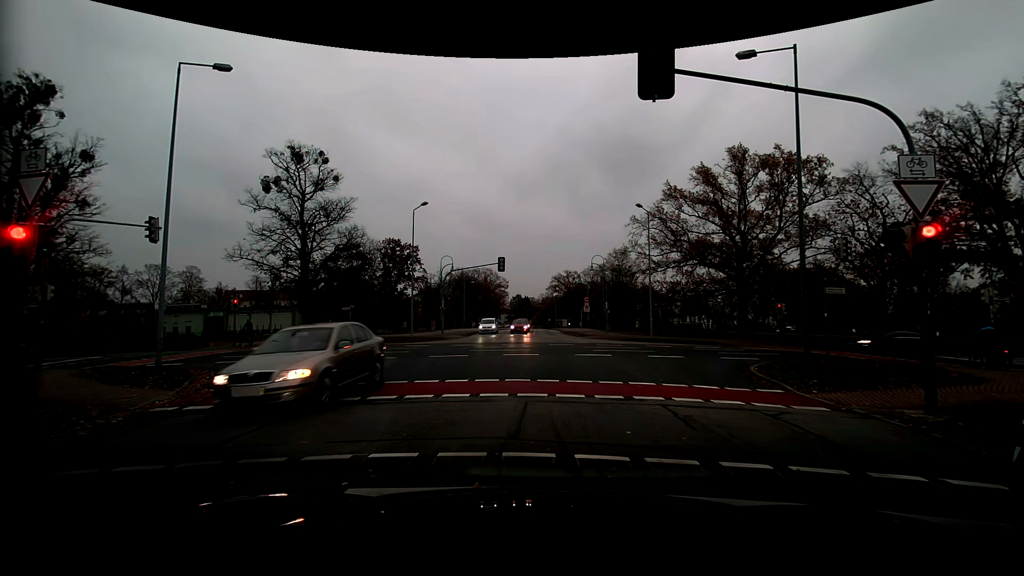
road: residential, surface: asphalt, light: Day
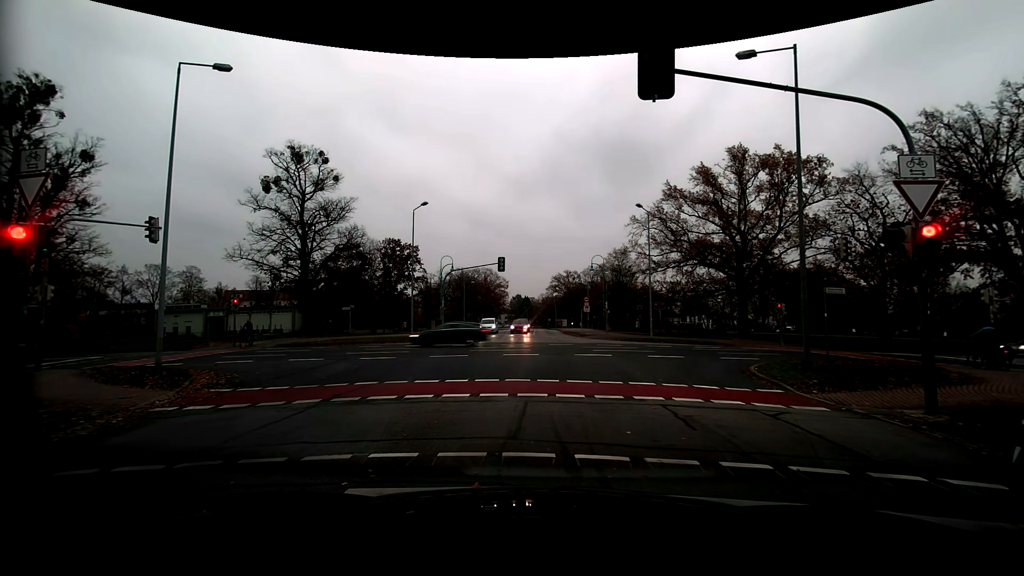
(0.0, 0.0) m; 0°
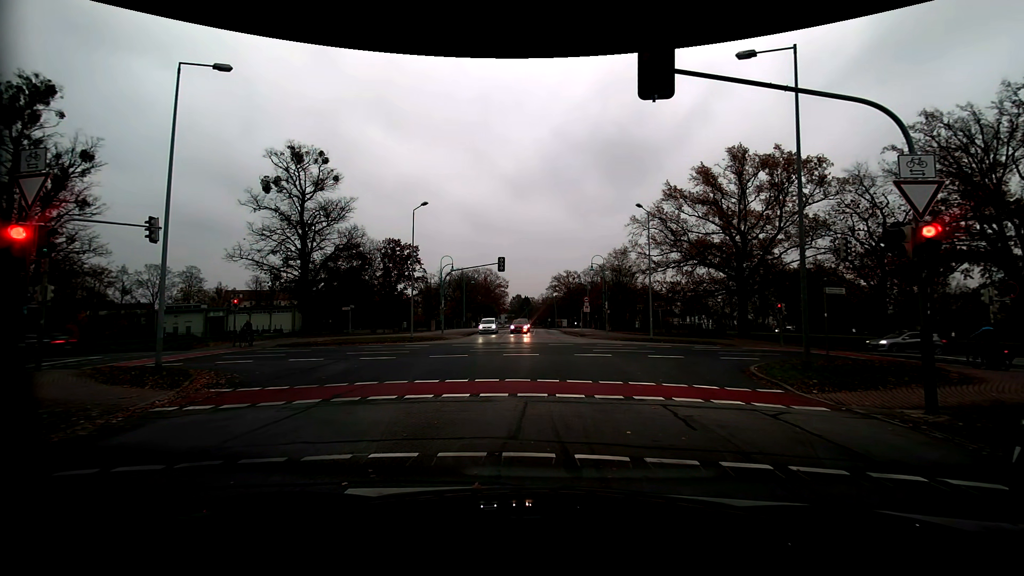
(0.0, 0.0) m; 0°
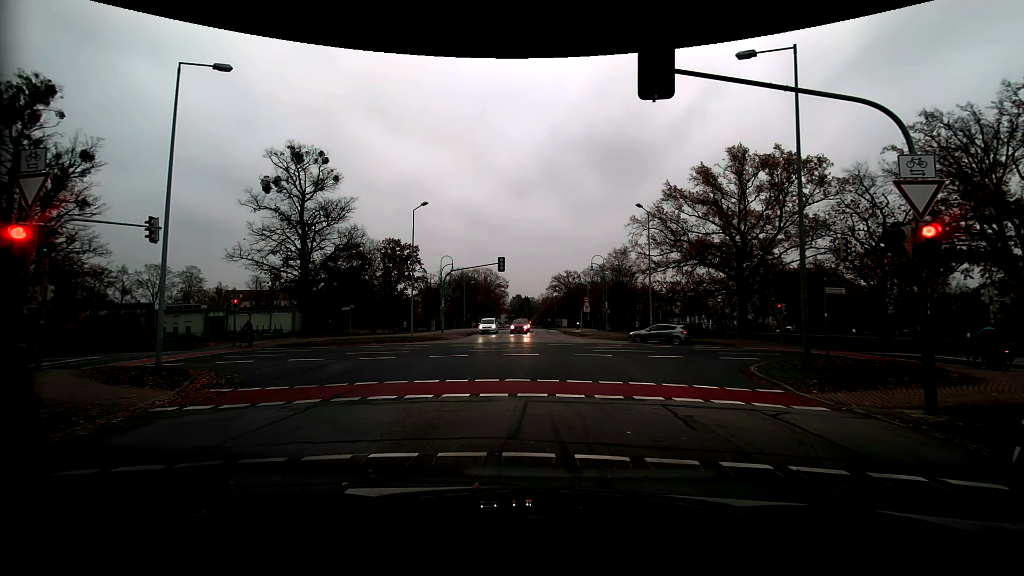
(0.0, 0.0) m; 0°
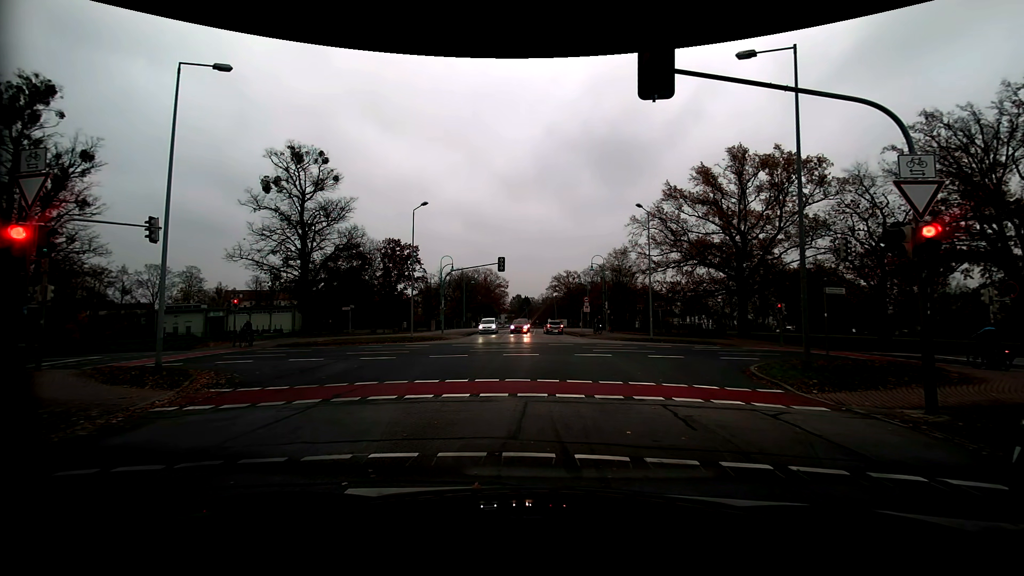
(0.0, 0.0) m; 0°
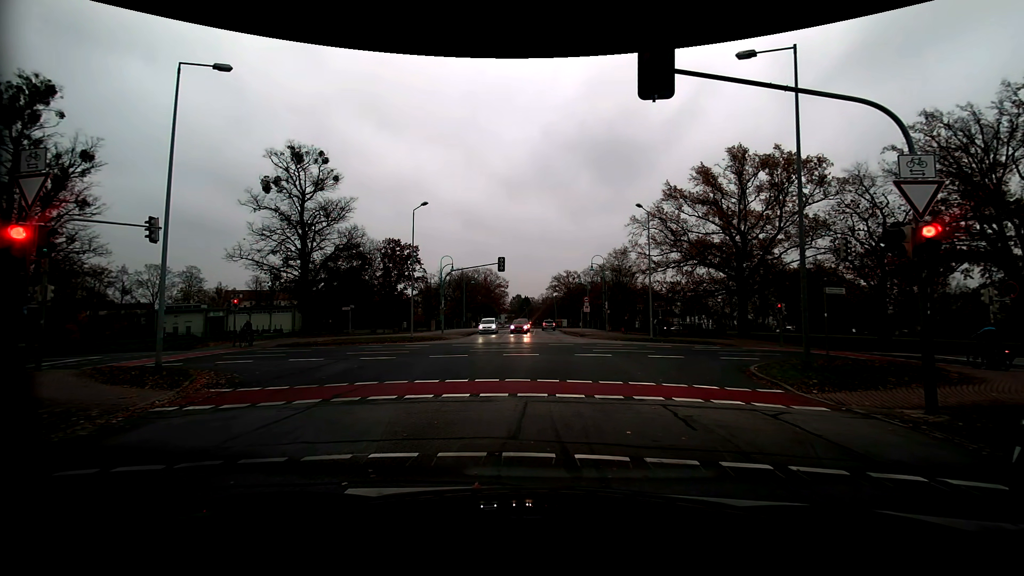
(0.0, 0.0) m; 0°
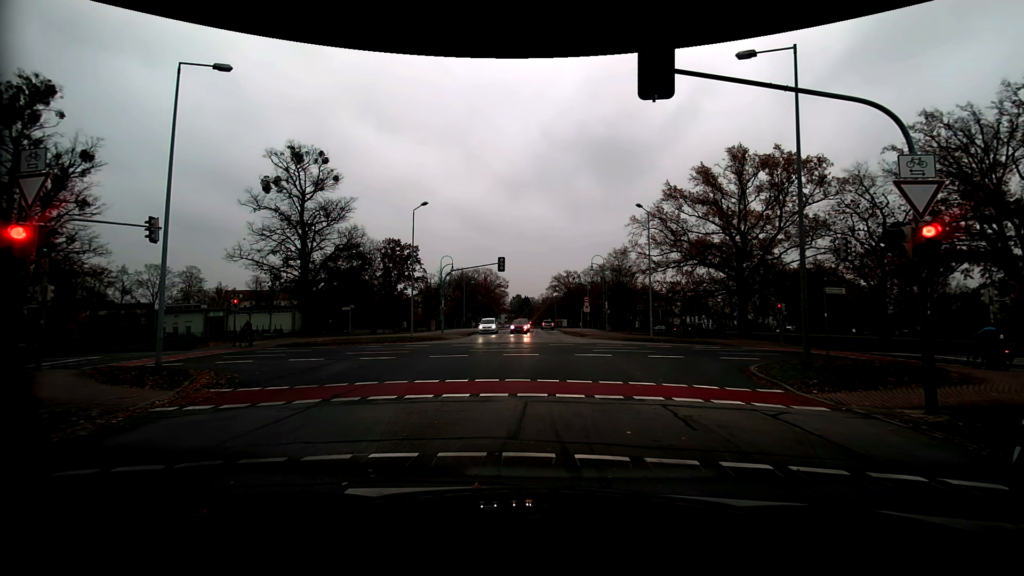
(0.0, 0.0) m; 0°
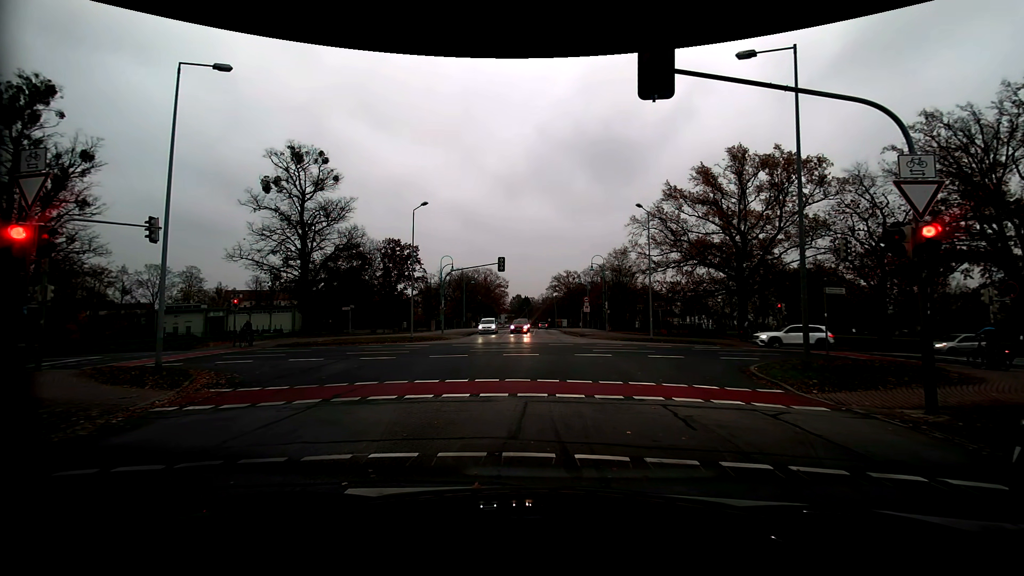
(0.0, 0.0) m; 0°
(0, +10) (0, +20) (+1, +30) (+1, +40) (+2, +50) (+2, +60) (+2, +70) (+2, +80) (+2, +90) (+2, +100) m
